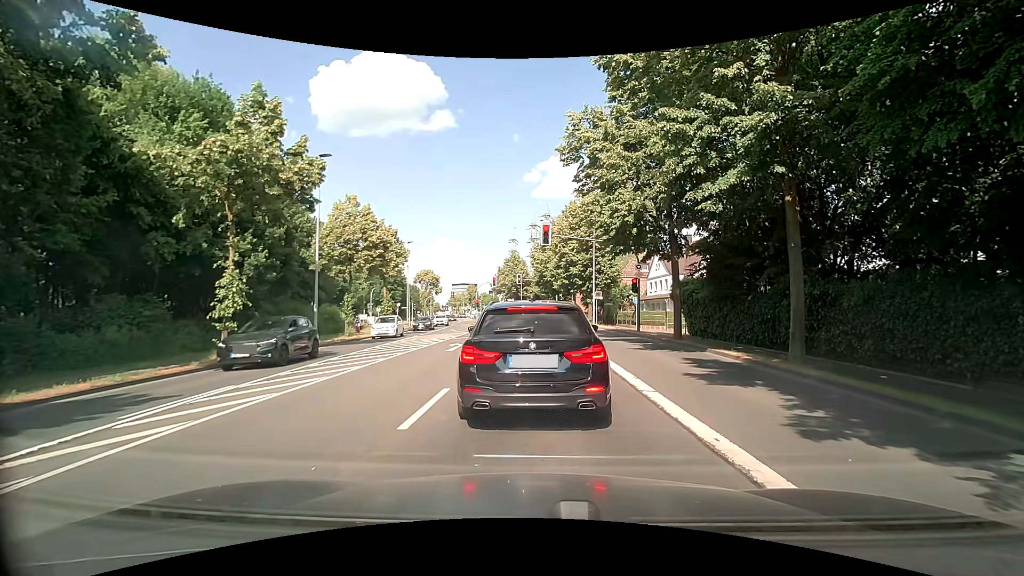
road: secondary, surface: asphalt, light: Day
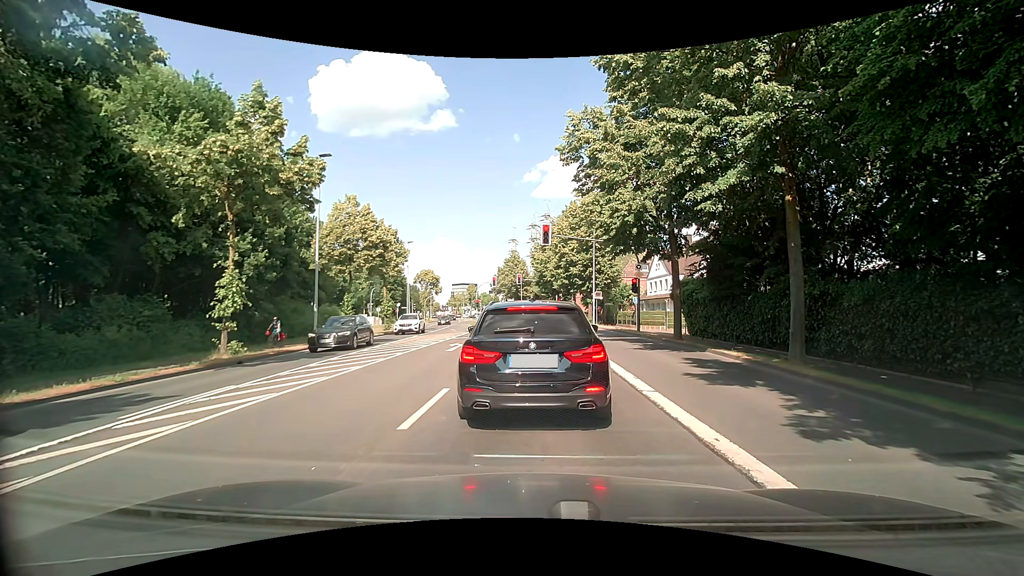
(0.0, 0.0) m; 0°
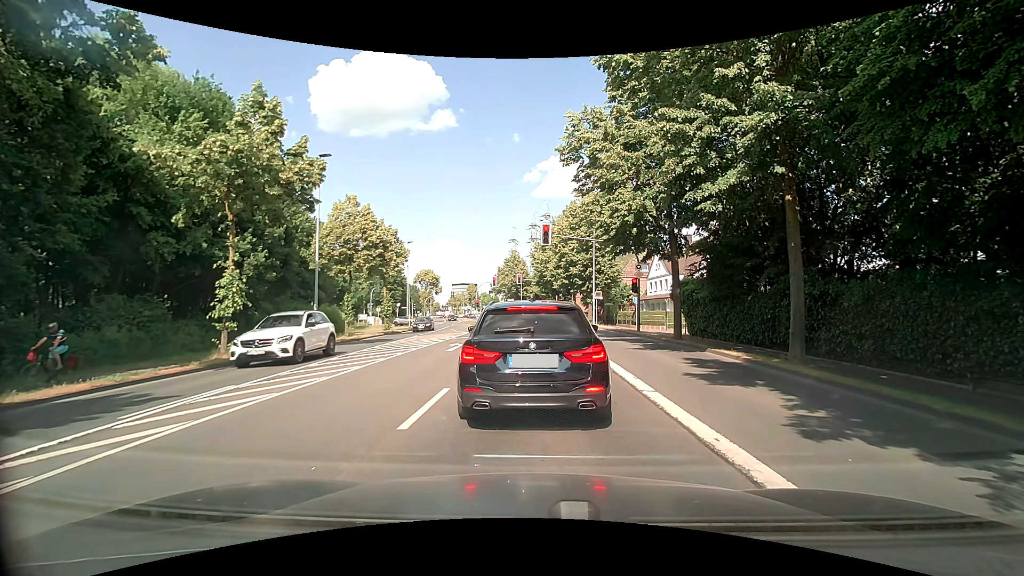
(0.0, 0.0) m; 0°
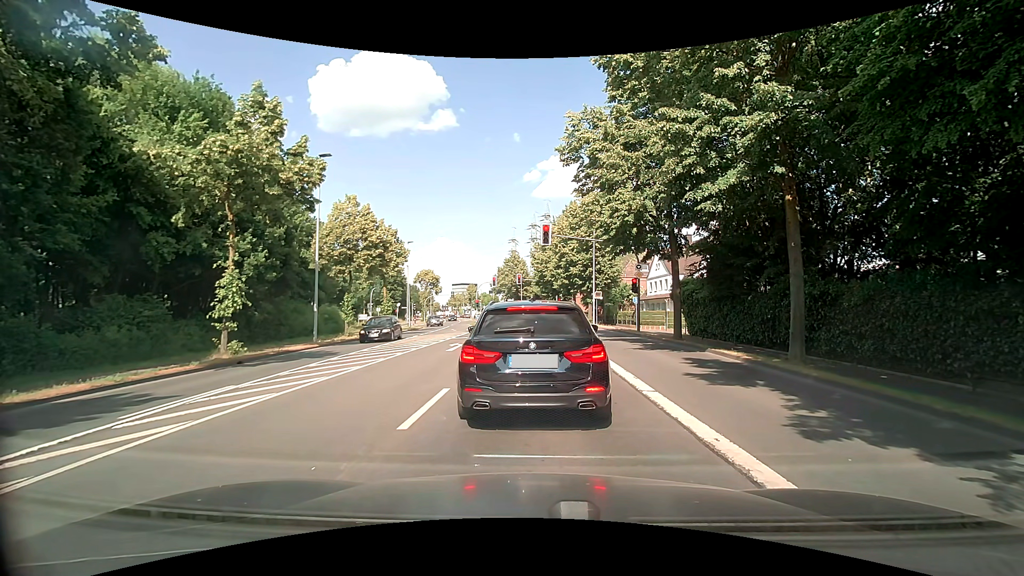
(0.0, 0.0) m; 0°
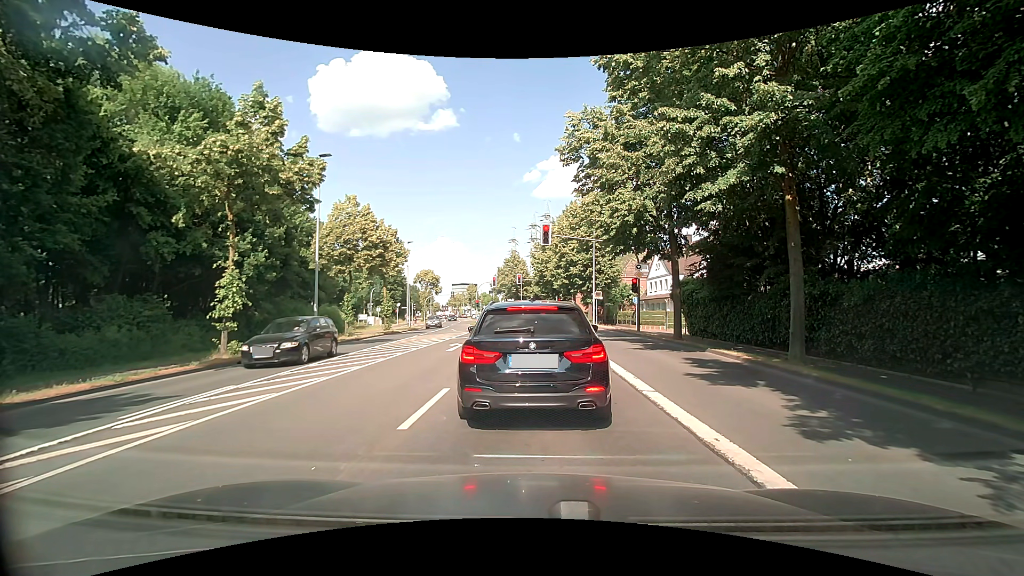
(0.0, 0.0) m; 0°
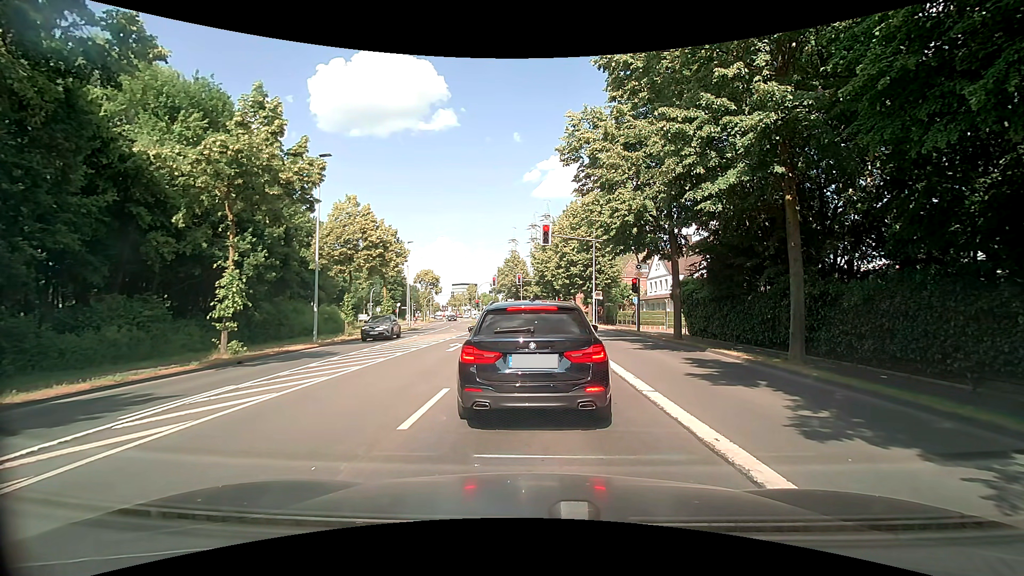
(0.0, 0.0) m; 0°
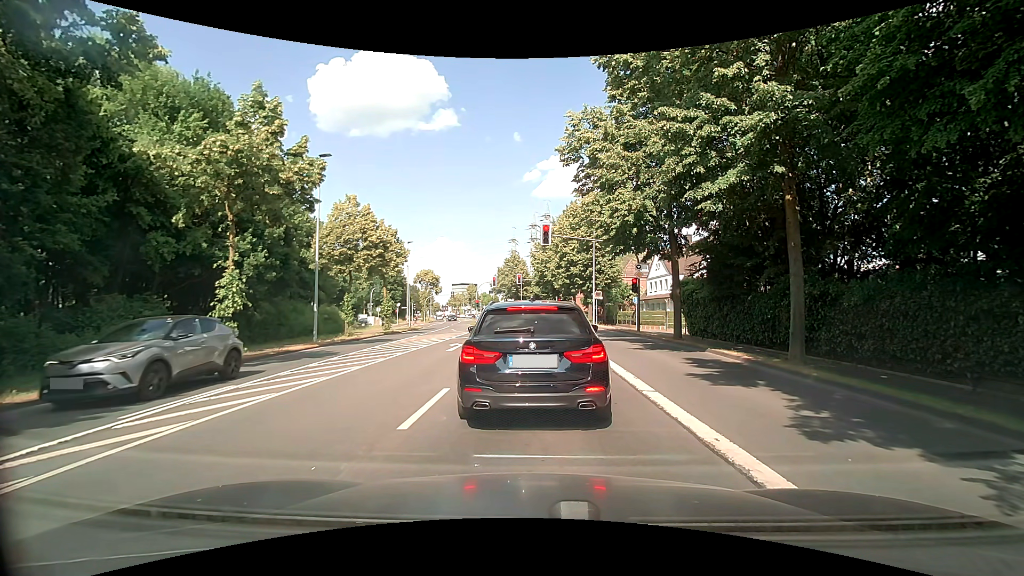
(0.0, 0.0) m; 0°
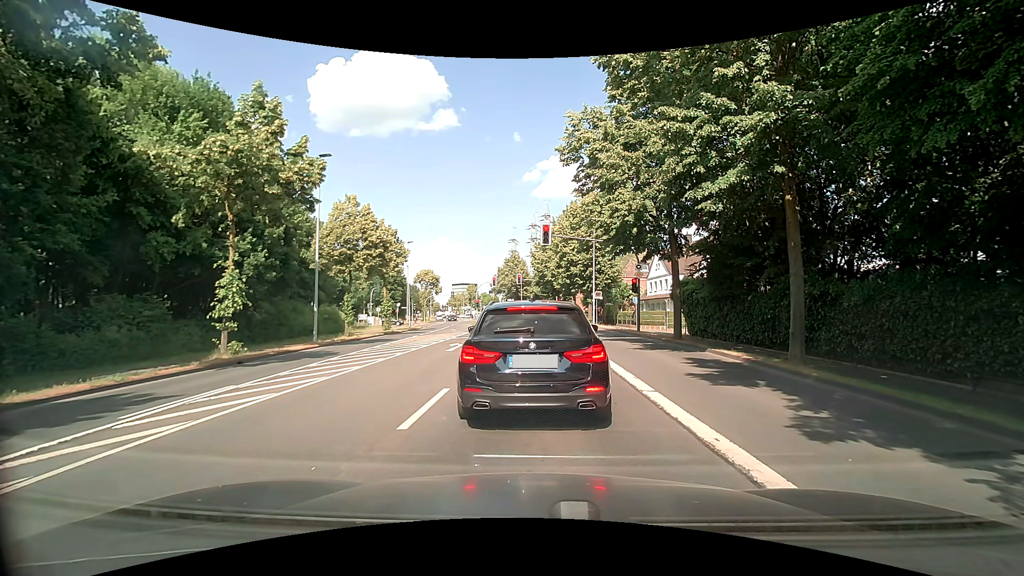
(0.0, 0.0) m; 0°
